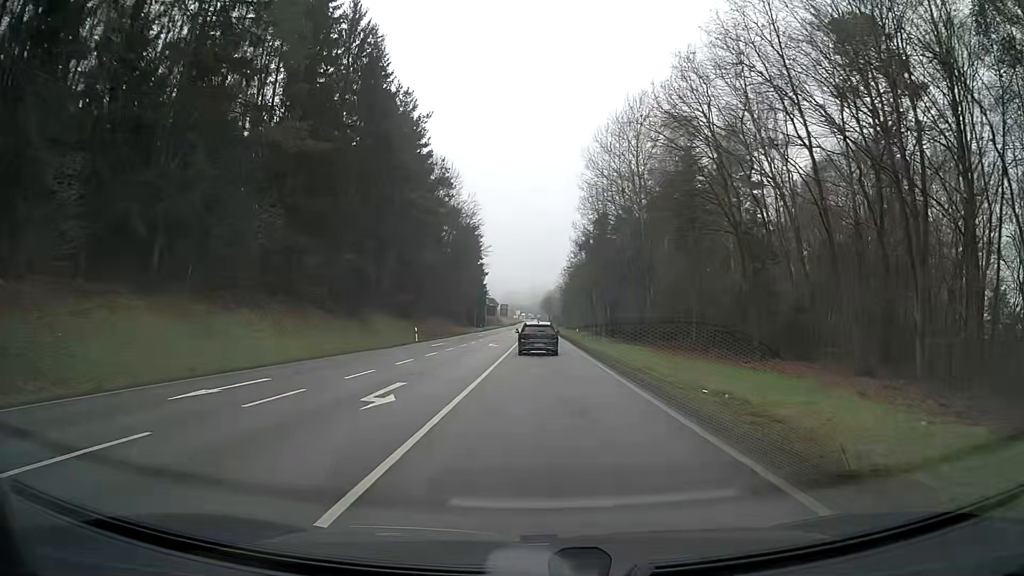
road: secondary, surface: asphalt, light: Day
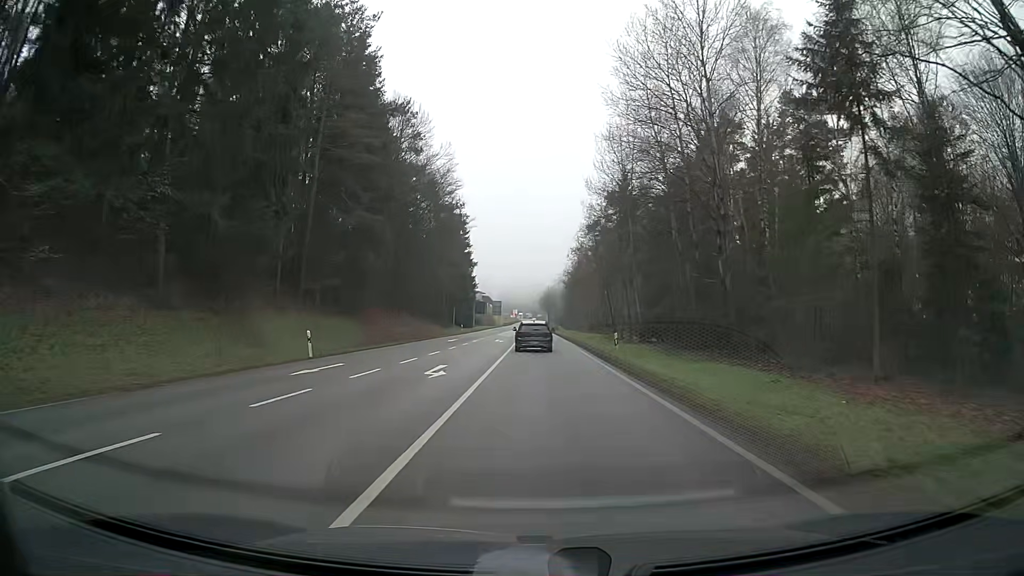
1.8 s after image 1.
(0.0, +24.2) m; 0°
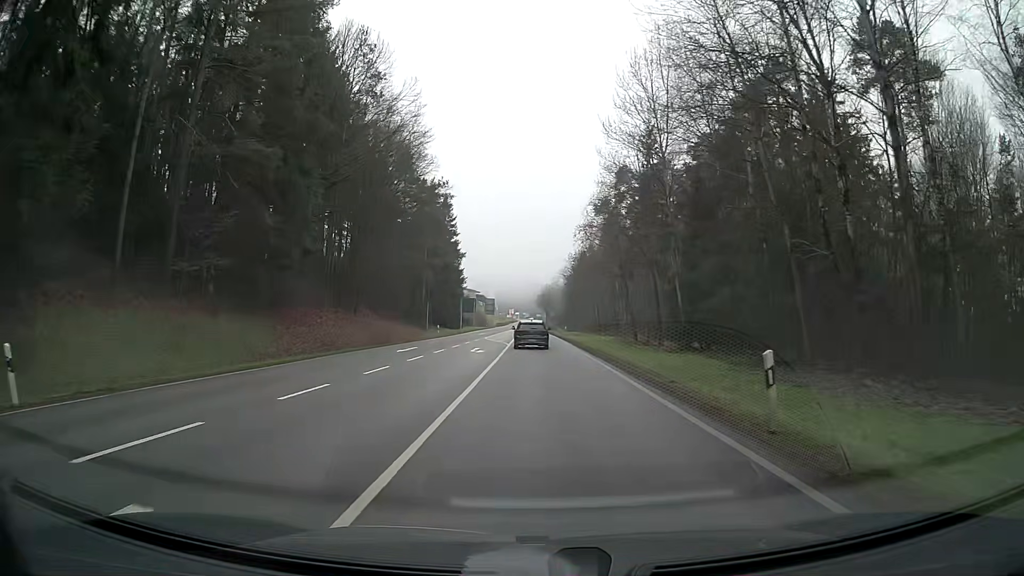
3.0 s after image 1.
(-0.1, +17.1) m; -1°
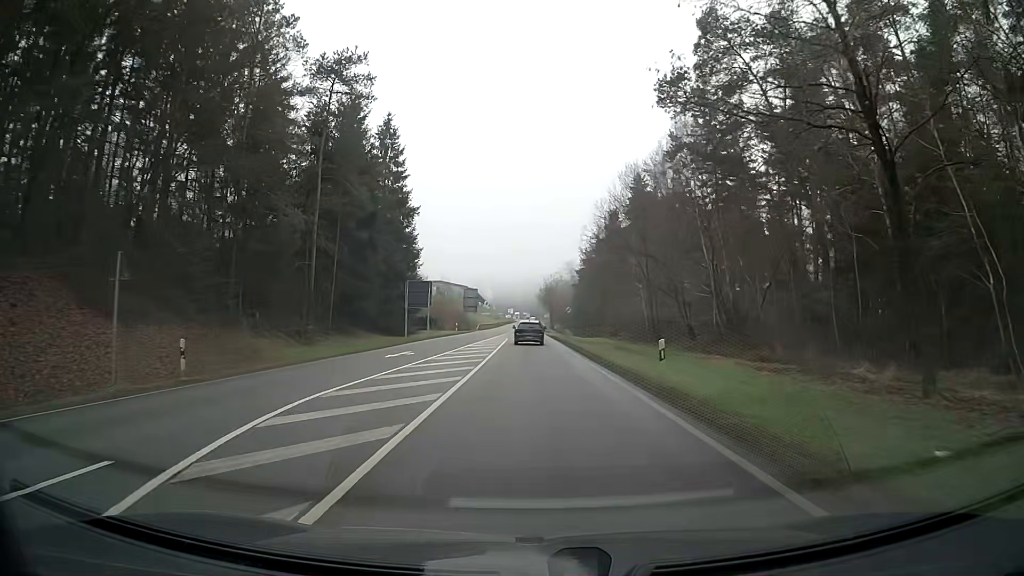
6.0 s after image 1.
(+1.1, +44.9) m; +1°
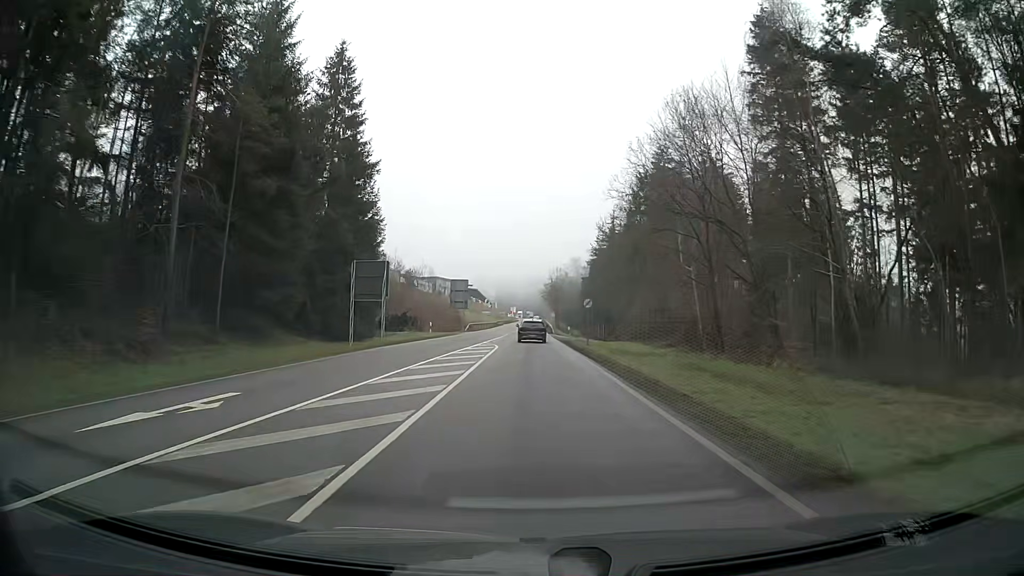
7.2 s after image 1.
(-0.1, +18.6) m; -1°
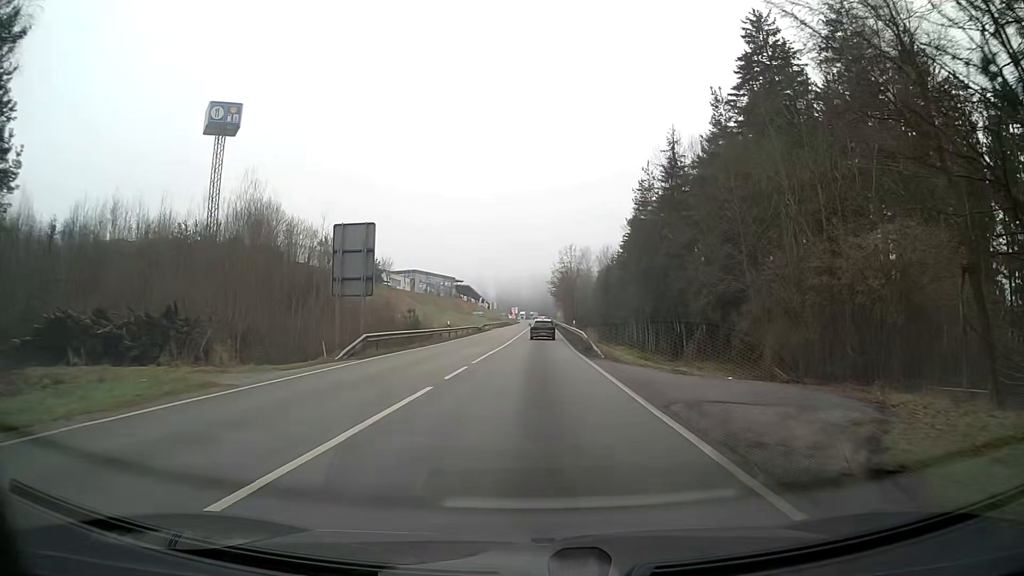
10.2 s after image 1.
(-0.1, +47.1) m; 0°
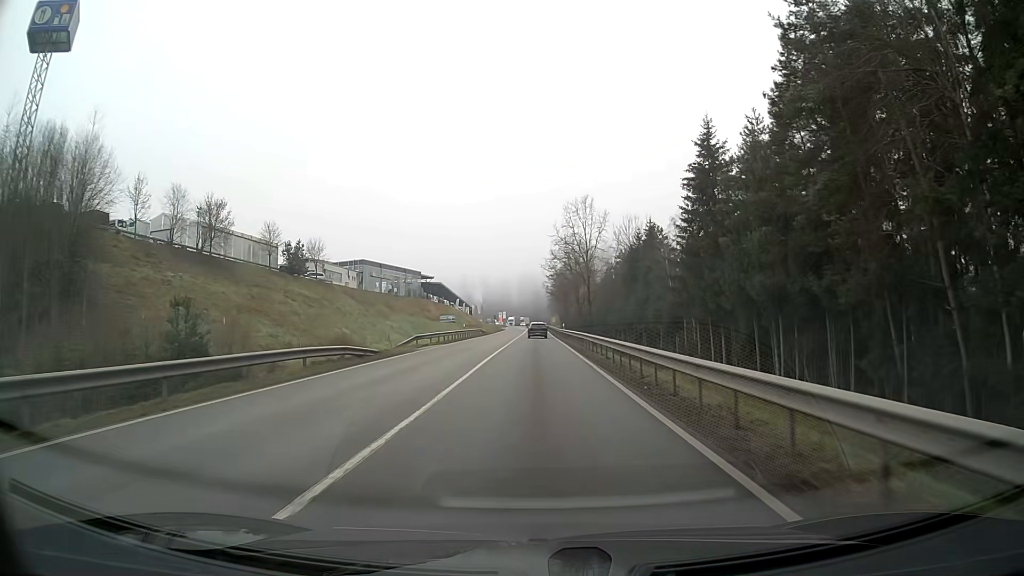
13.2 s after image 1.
(+0.2, +47.4) m; +1°
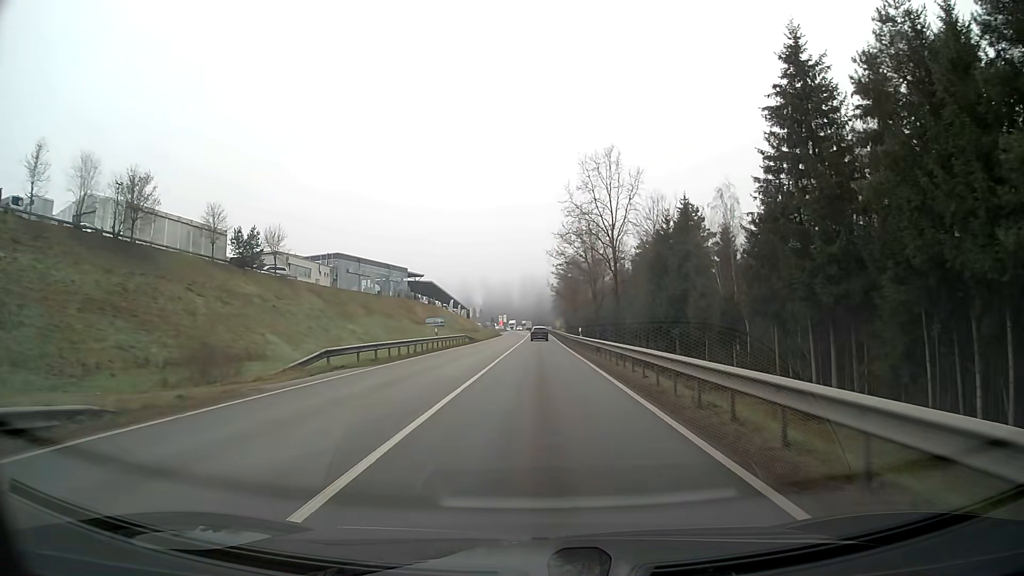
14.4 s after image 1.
(-0.1, +19.9) m; 0°
